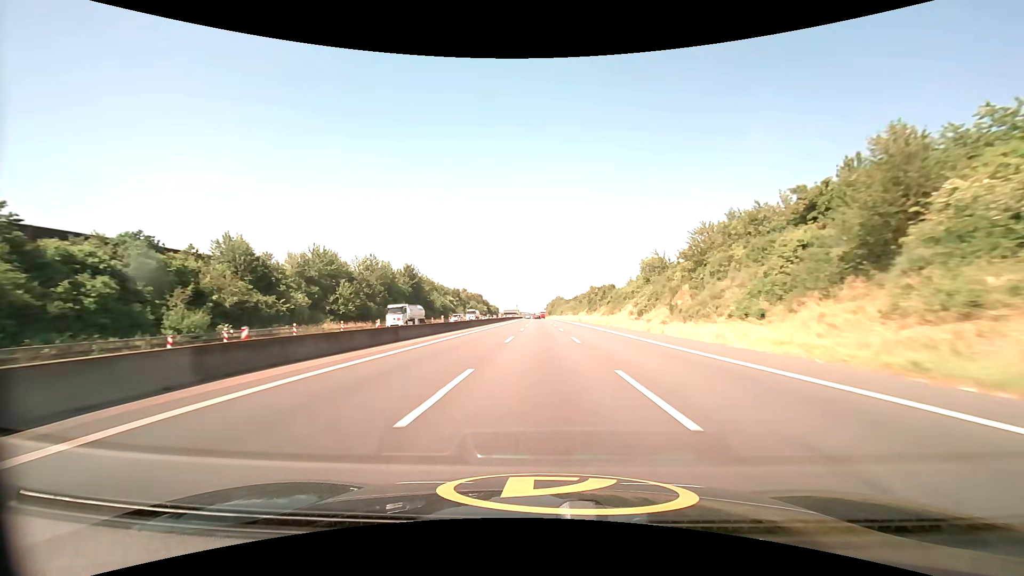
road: motorway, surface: asphalt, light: Day
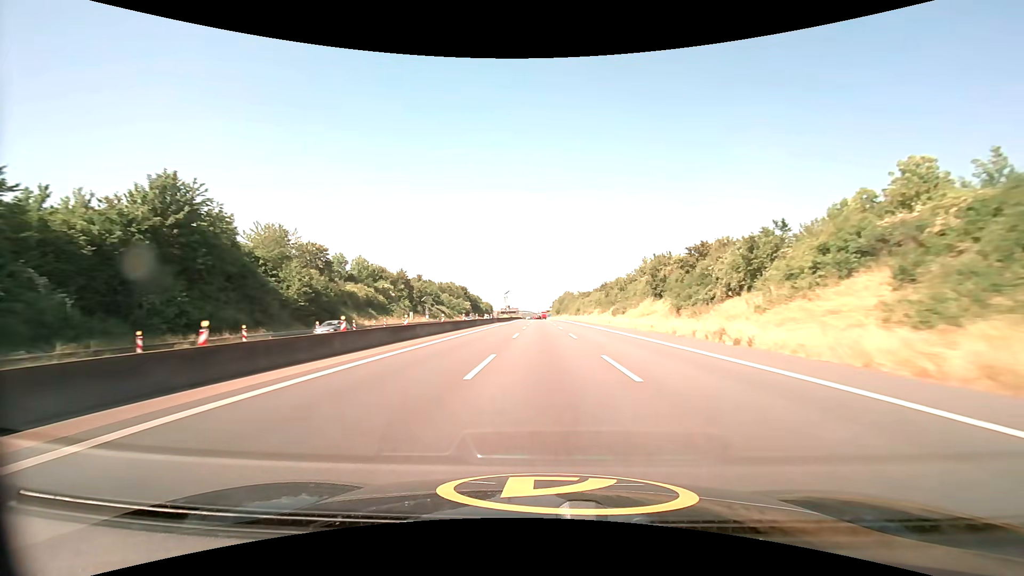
(-0.3, +85.3) m; 0°
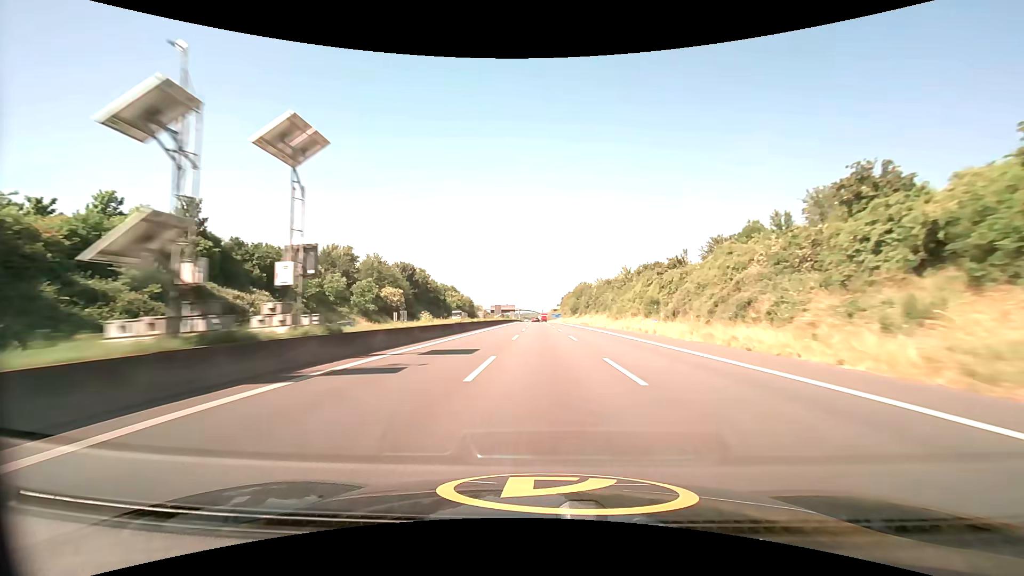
(-0.5, +107.9) m; 0°
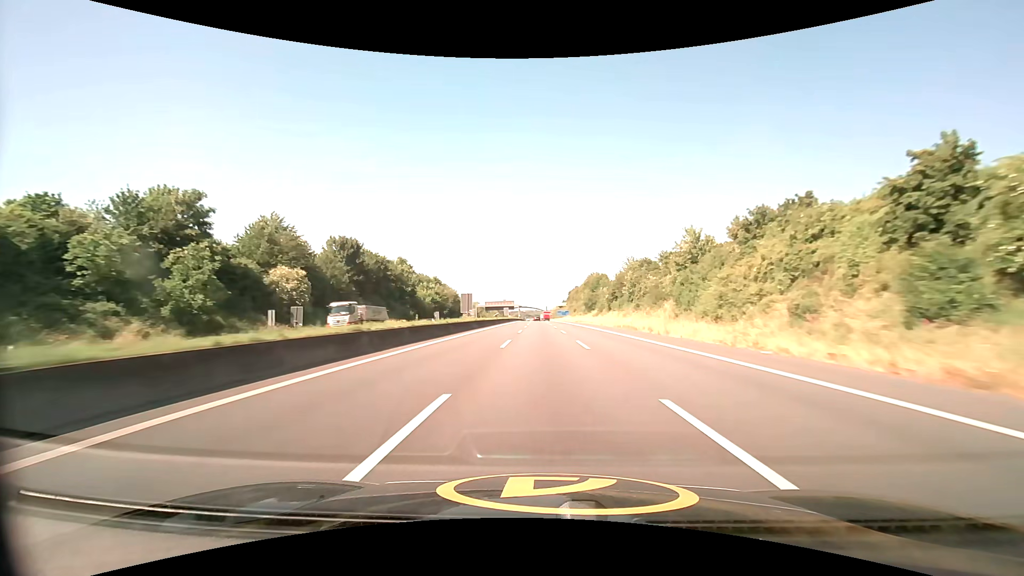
(-0.1, +43.7) m; 0°
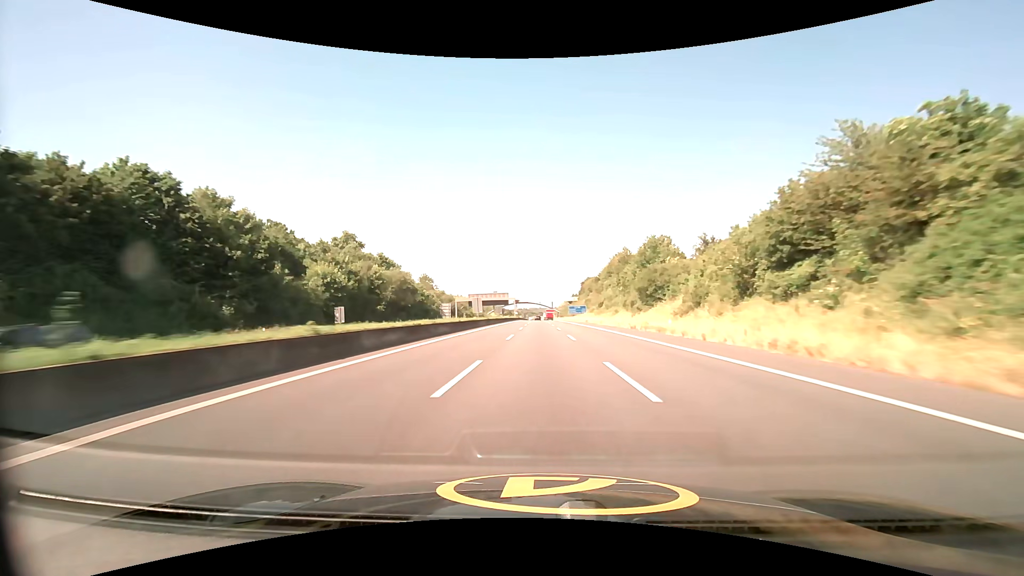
(-0.3, +65.9) m; -1°
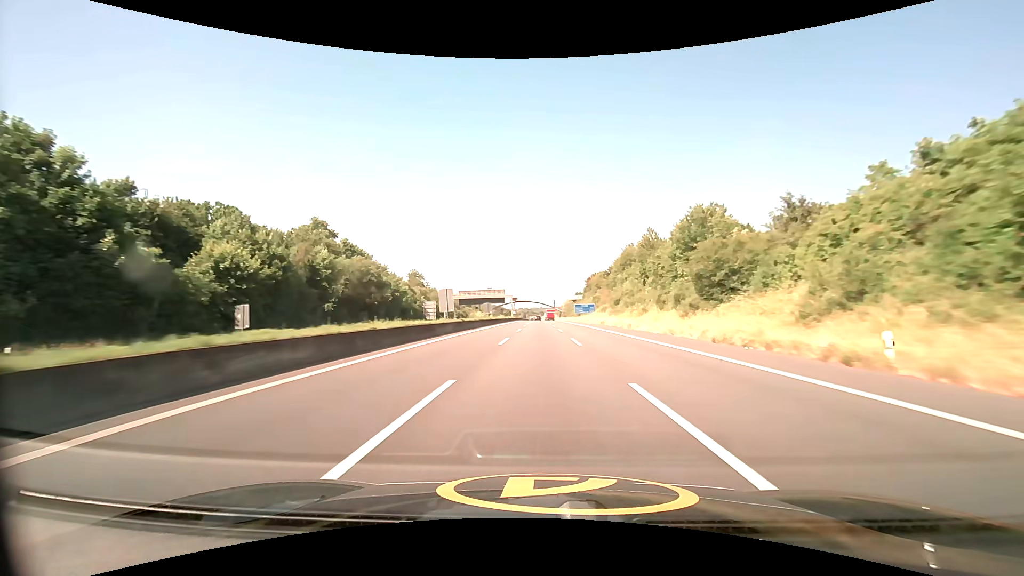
(0.0, +22.1) m; 0°
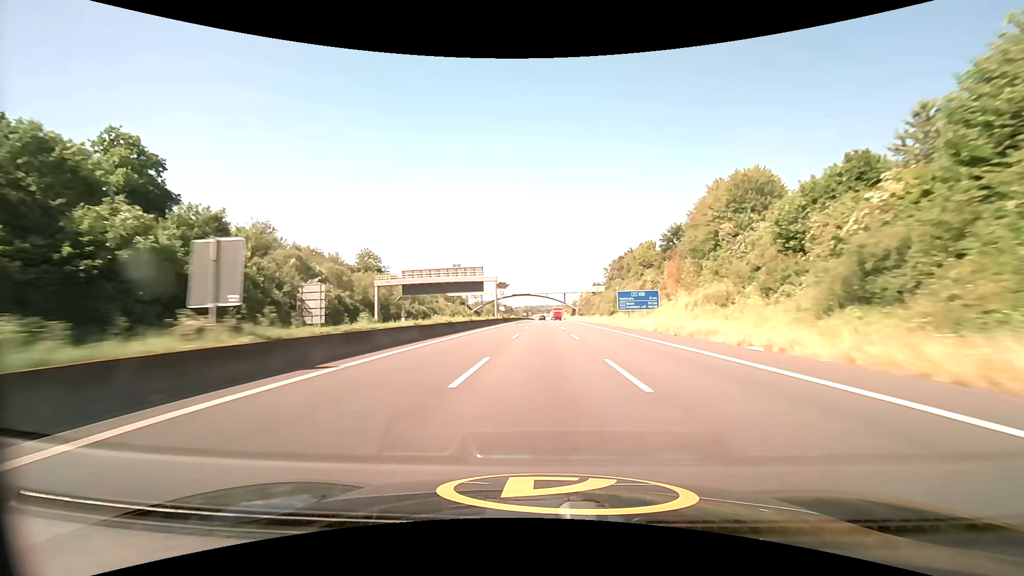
(-0.4, +66.5) m; -1°
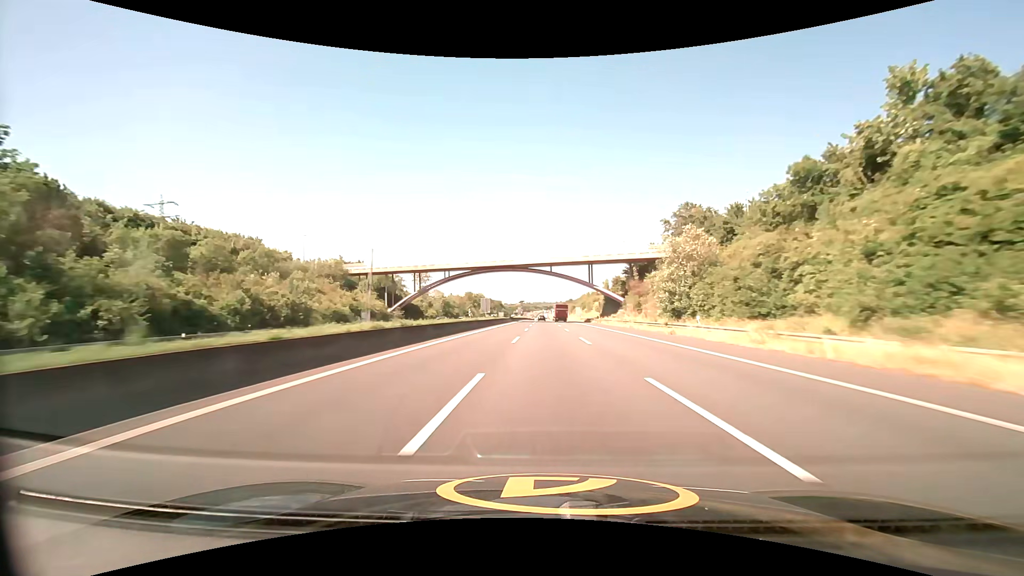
(0.0, +111.9) m; 0°
(0, +10) (0, +20) (0, +30) (0, +40) (0, +50) (0, +60) (0, +70) (0, +80) (0, +90) (0, +100) m
